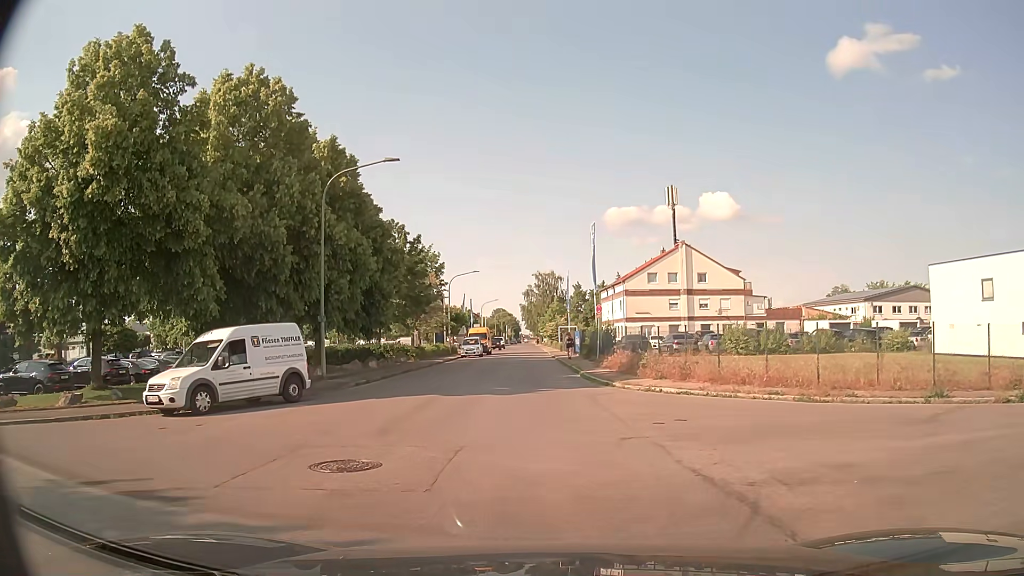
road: residential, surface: asphalt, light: Day
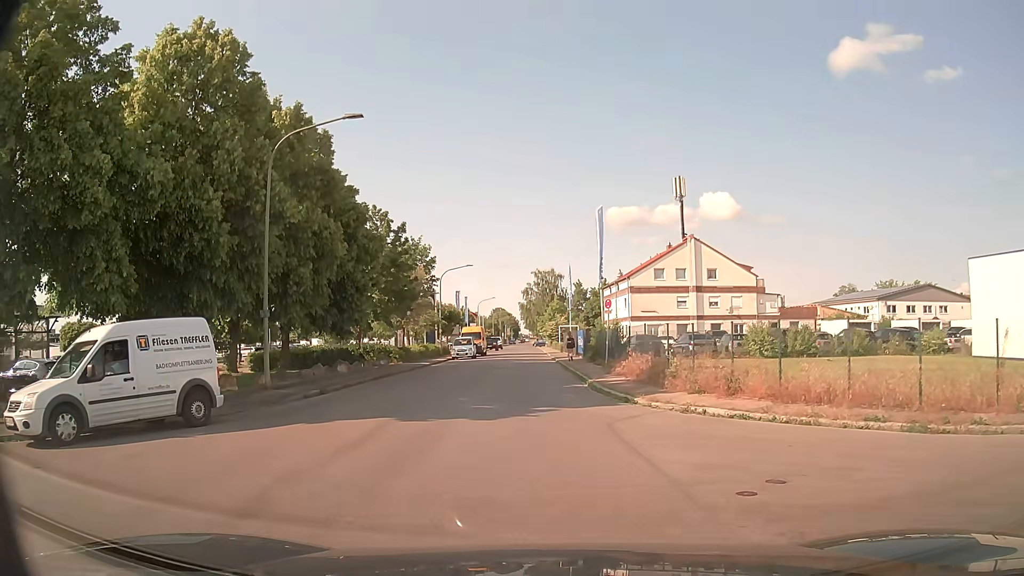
(0.0, +4.9) m; -1°
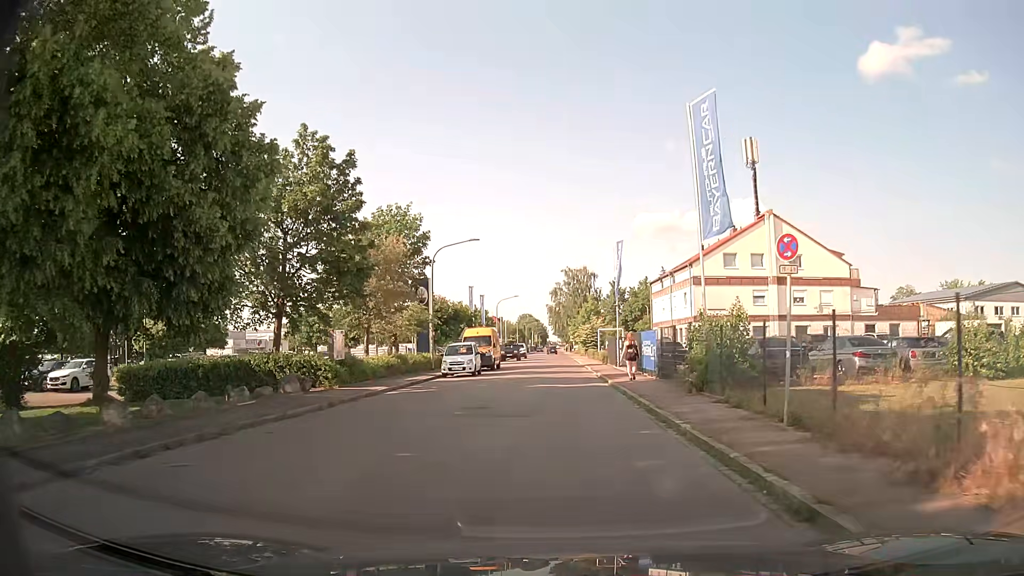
(-0.4, +18.0) m; -2°
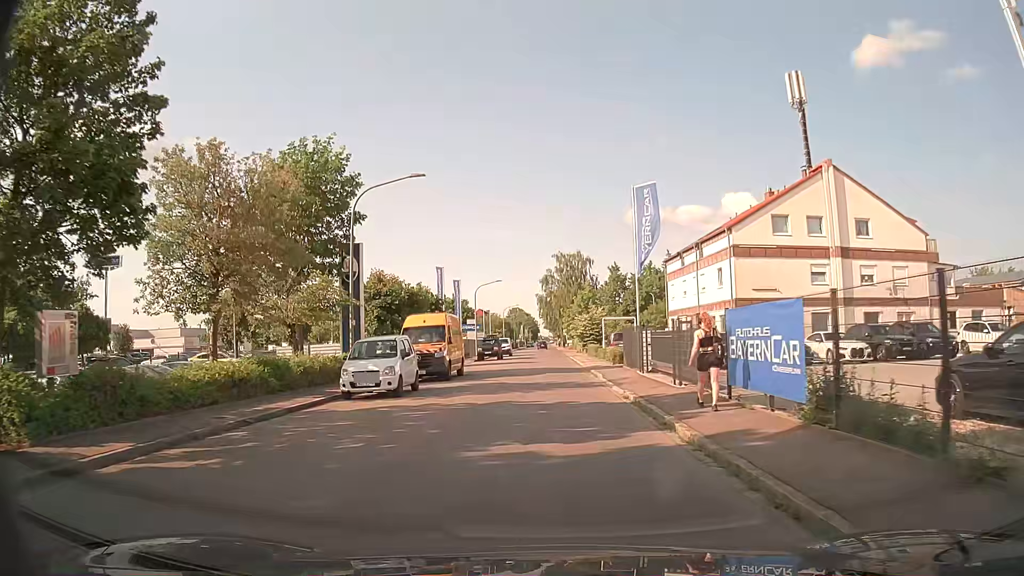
(+0.4, +14.7) m; +1°
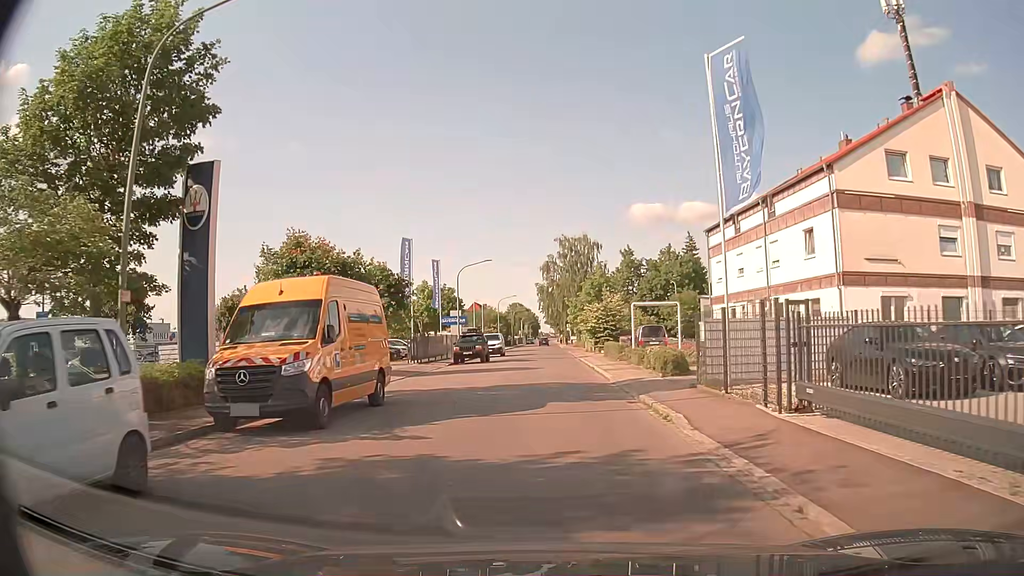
(0.0, +14.6) m; 0°
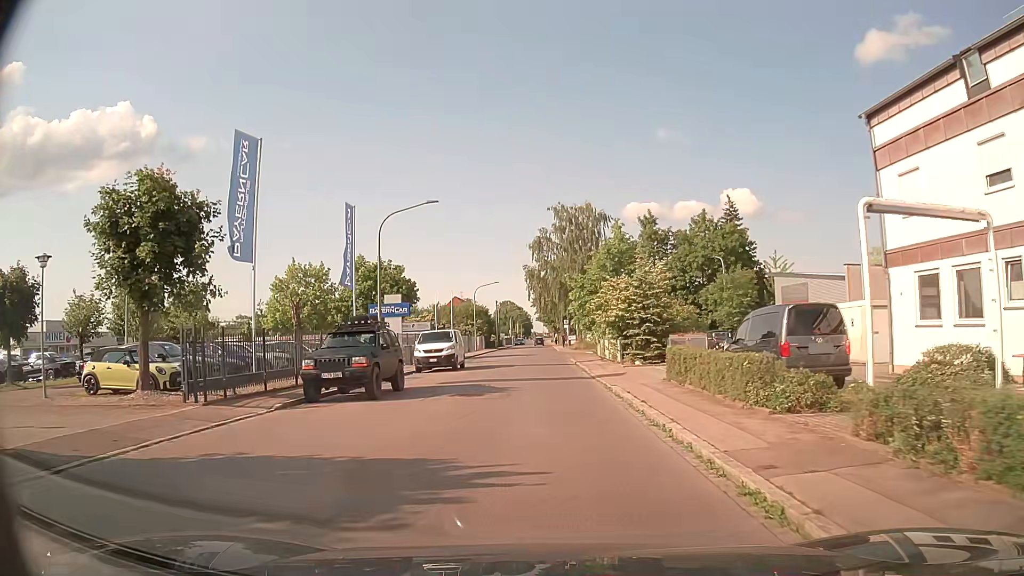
(+0.2, +23.7) m; +1°
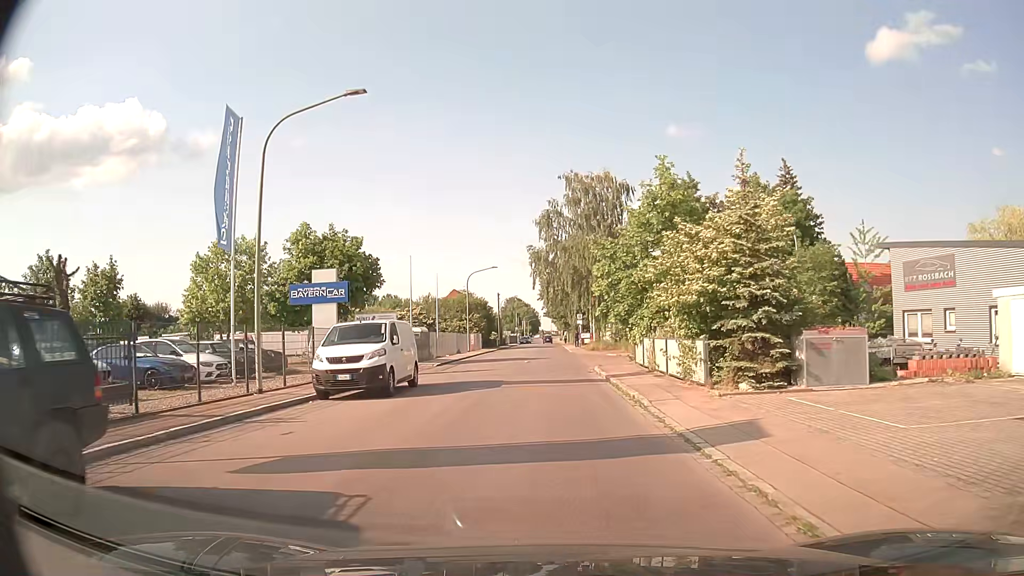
(-0.1, +14.2) m; -1°
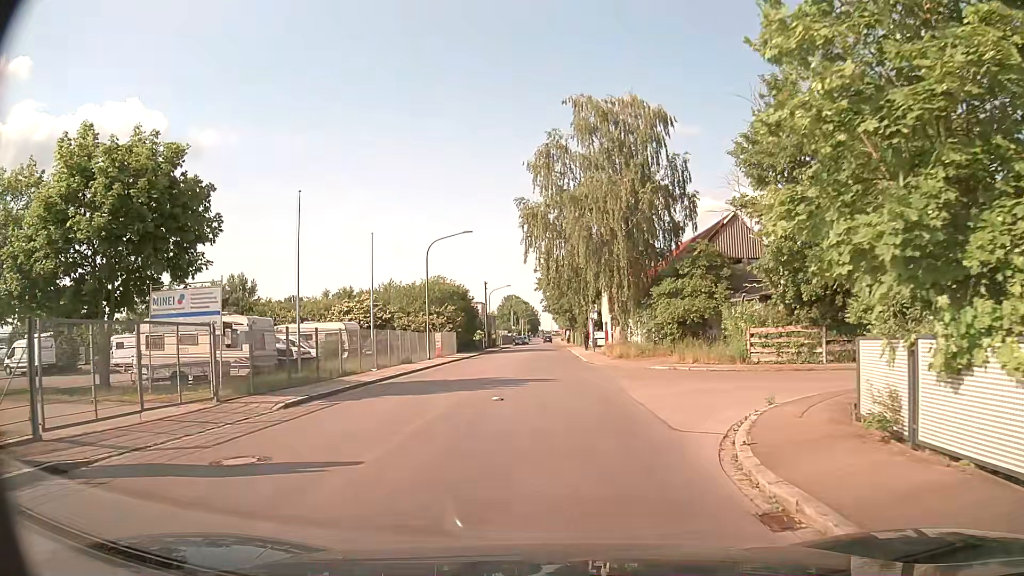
(+0.1, +20.6) m; 0°
(0, +10) (0, +20) (0, +30) (0, +40) (0, +50) (0, +60) (+1, +70) (+1, +80) (+1, +90) (+1, +100) m
